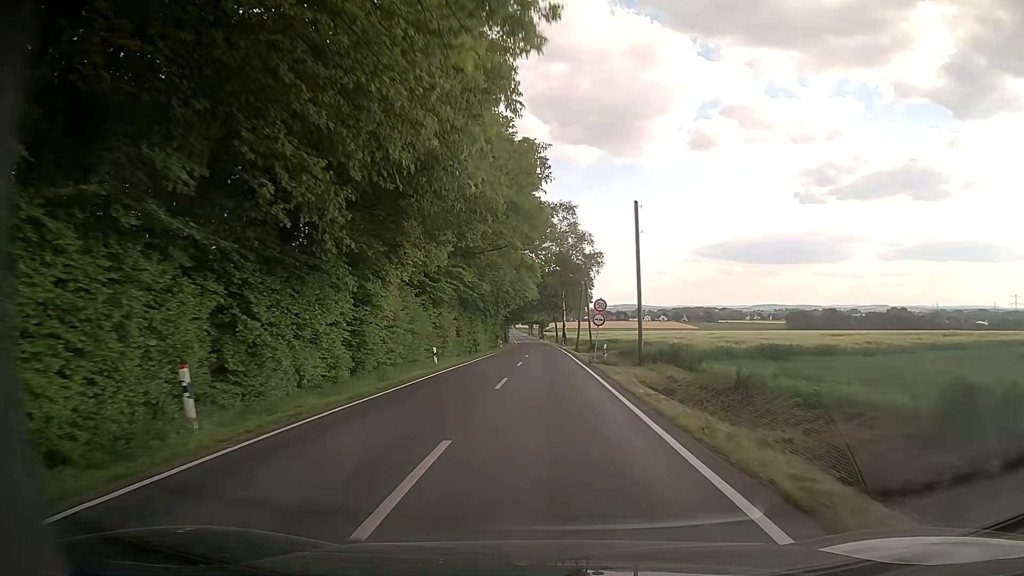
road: tertiary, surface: asphalt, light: Day
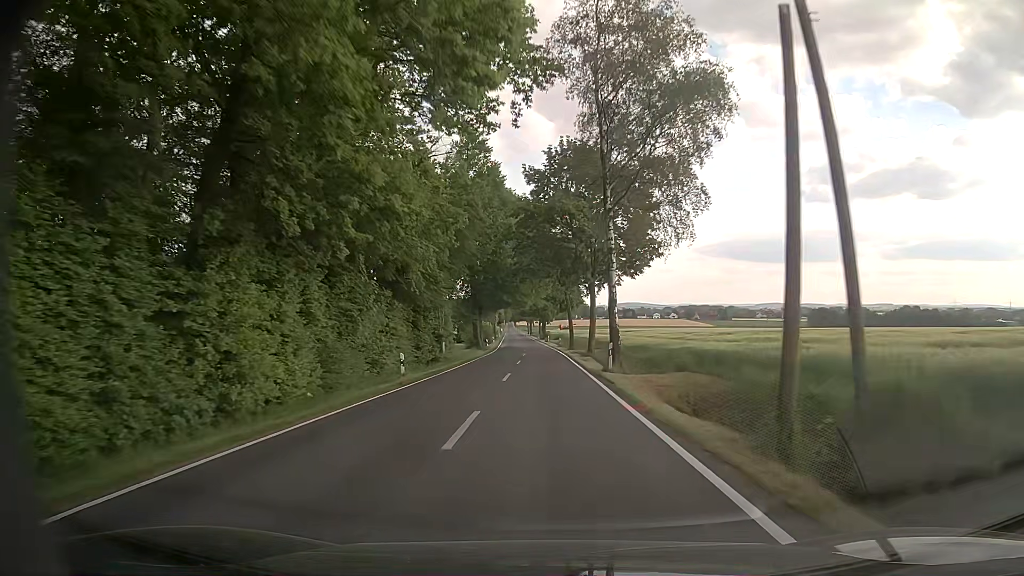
(-0.2, +56.4) m; 0°
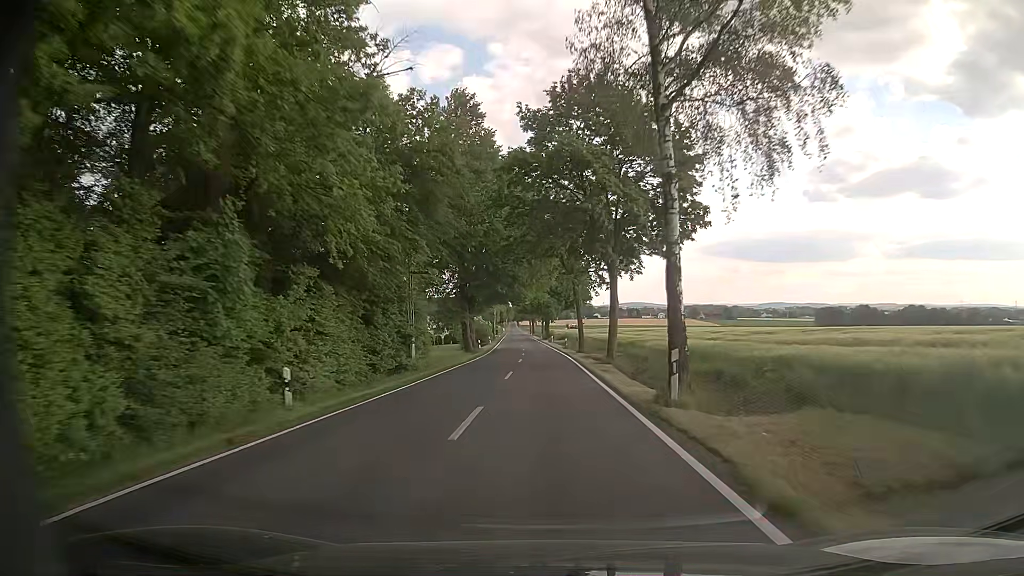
(0.0, +11.3) m; 0°
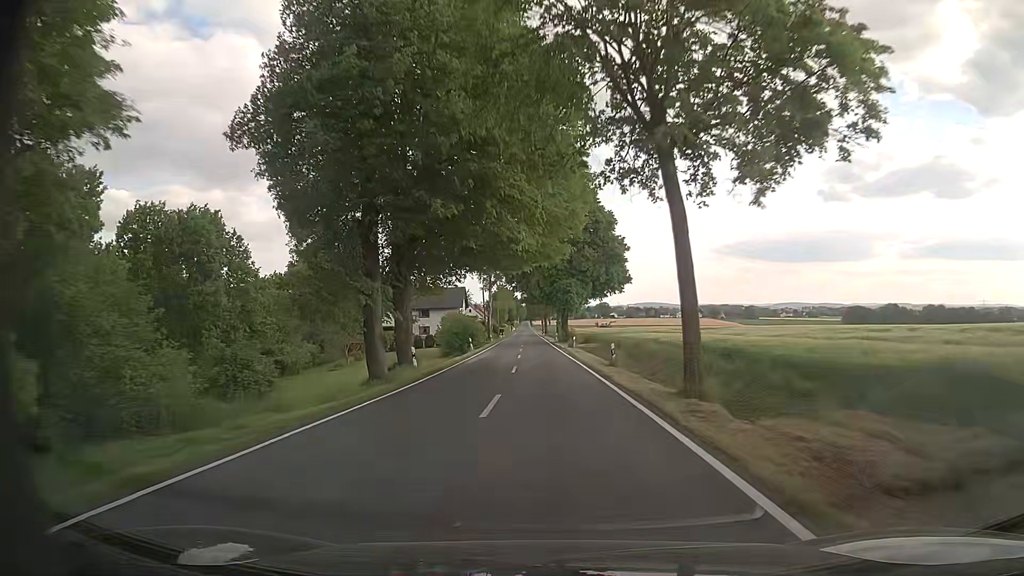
(-0.4, +33.9) m; -1°
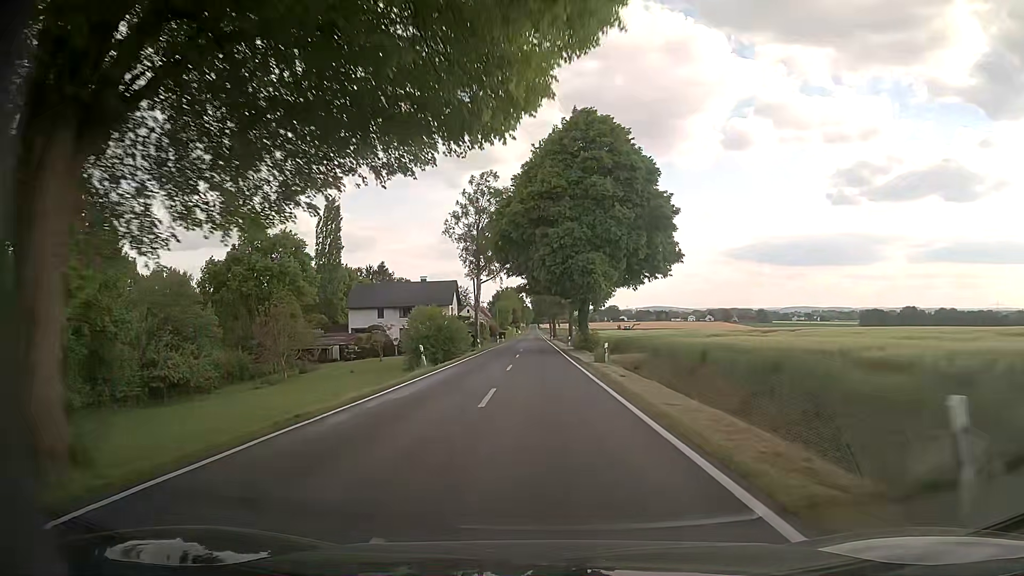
(-0.2, +22.6) m; 0°
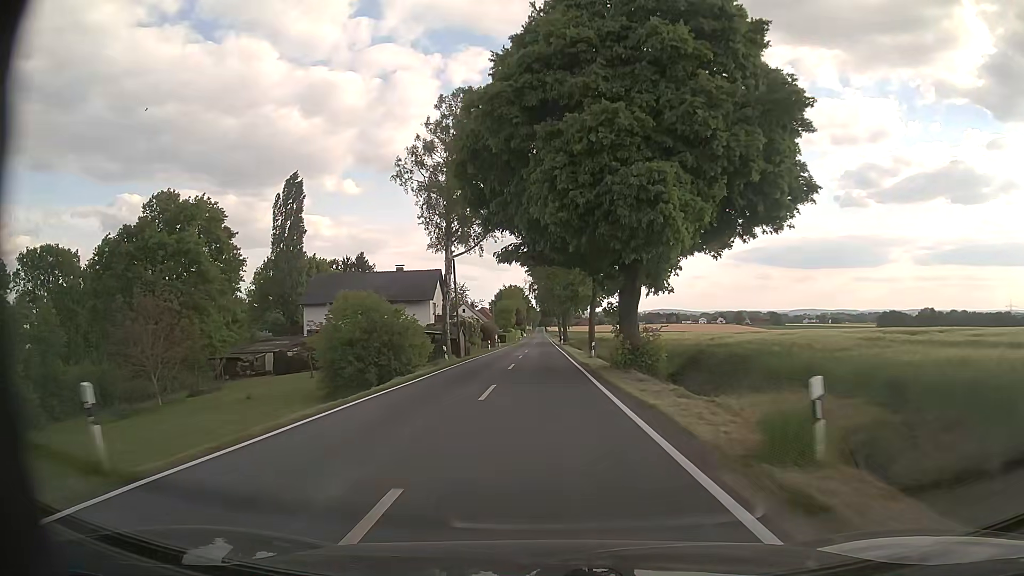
(-0.3, +22.5) m; -1°
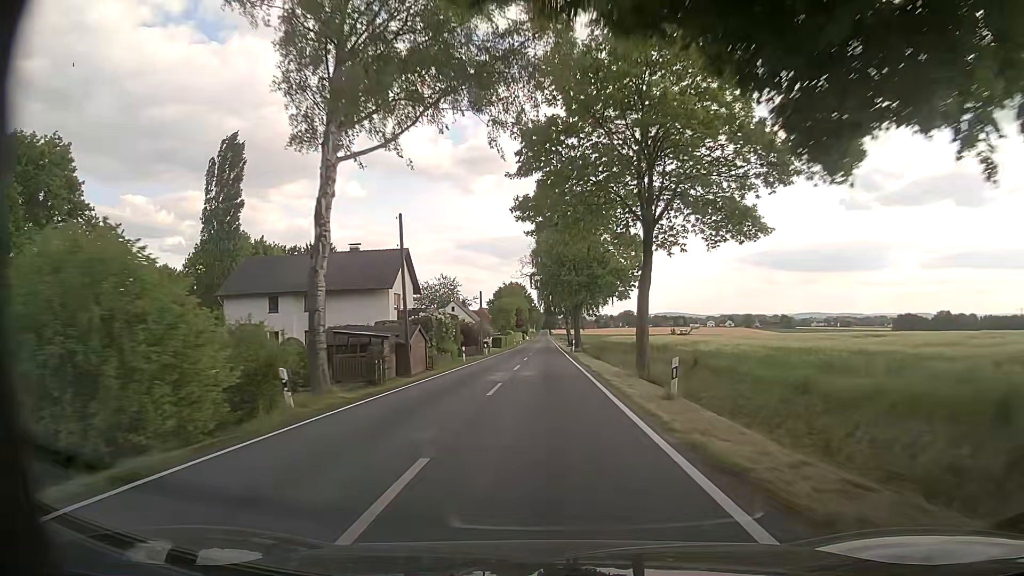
(-0.2, +22.5) m; -1°
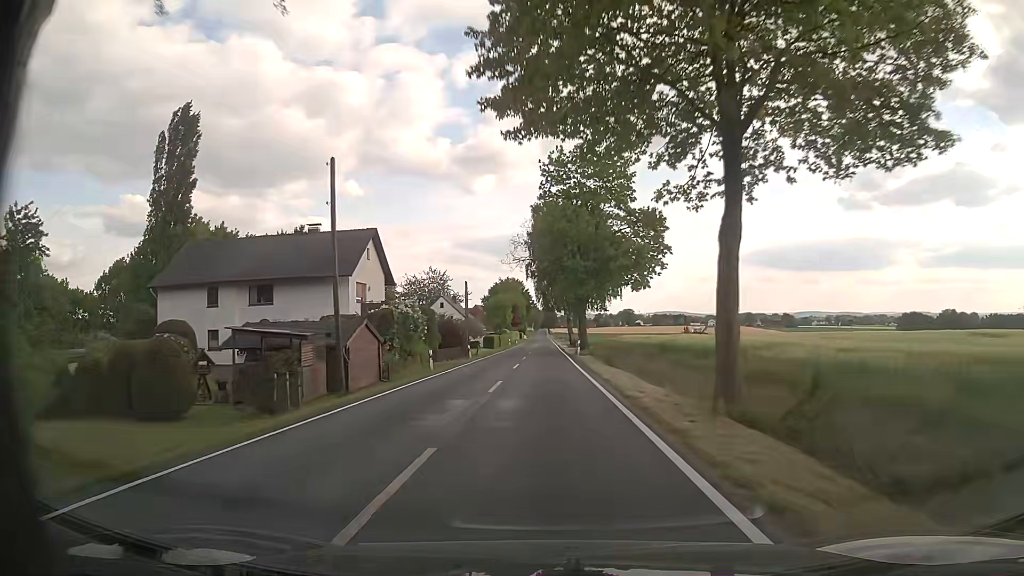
(0.0, +11.3) m; +1°
(0, +10) (0, +20) (0, +30) (0, +40) (0, +50) (0, +60) (0, +70) (-1, +80) (-1, +90) (-1, +100) m
